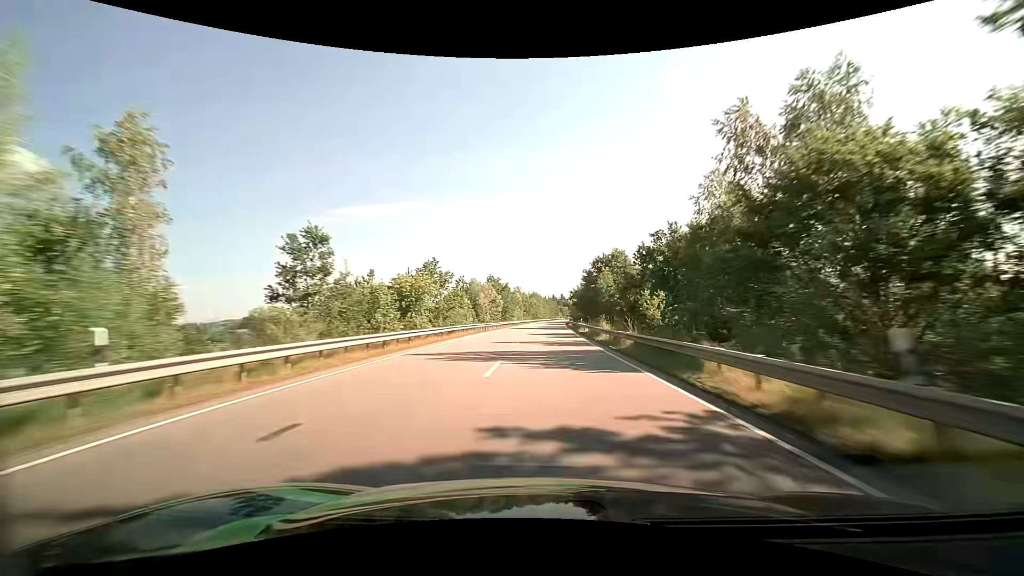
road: primary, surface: asphalt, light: Day
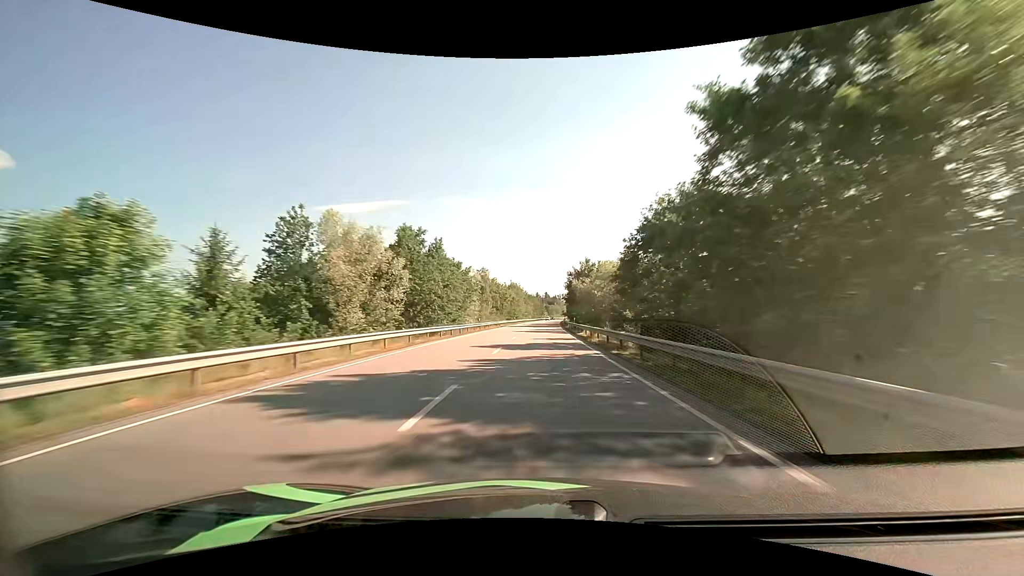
(+1.1, +53.3) m; +2°
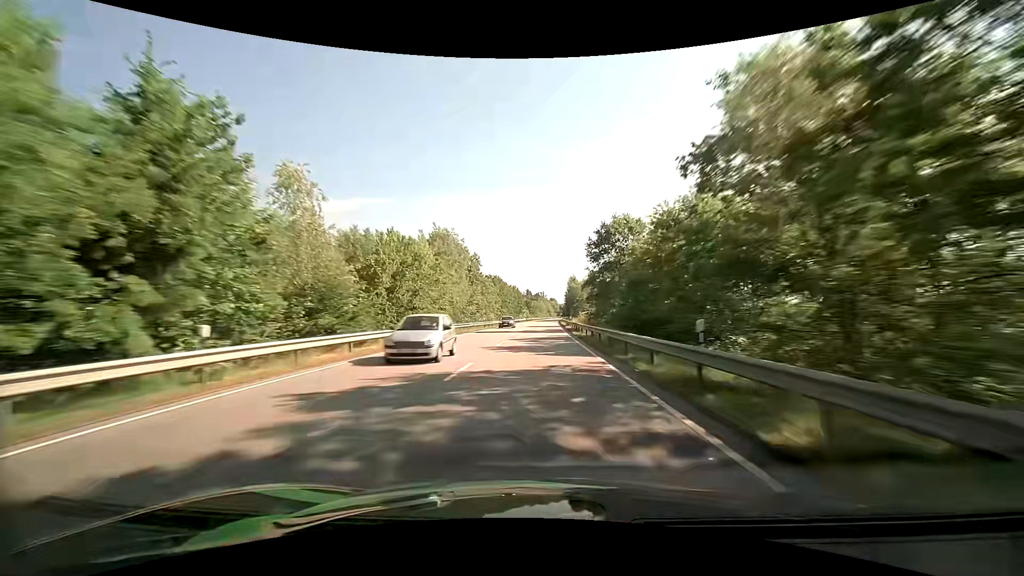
(+1.8, +91.6) m; +2°
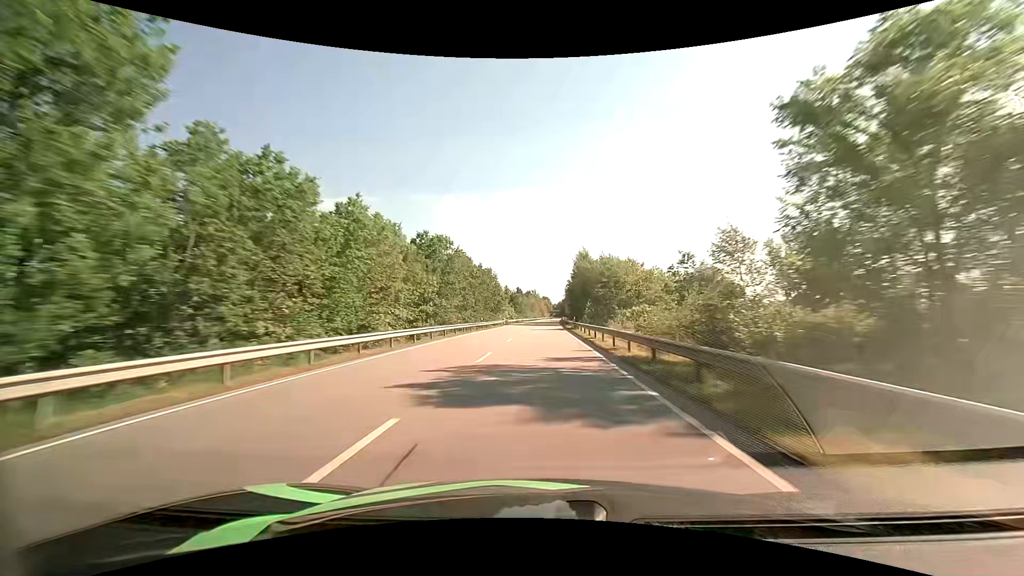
(+0.4, +55.7) m; +1°
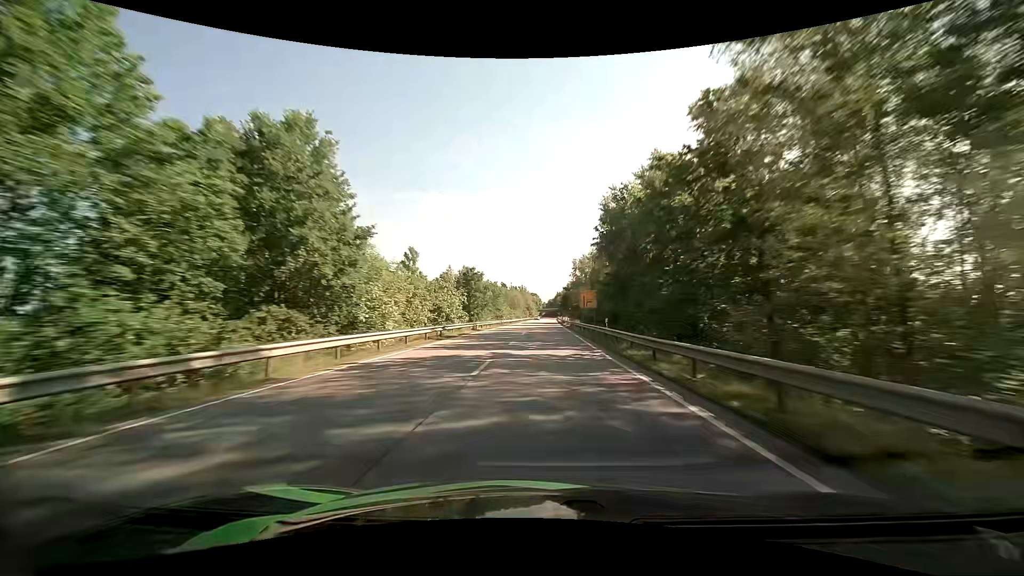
(+0.9, +75.0) m; +1°
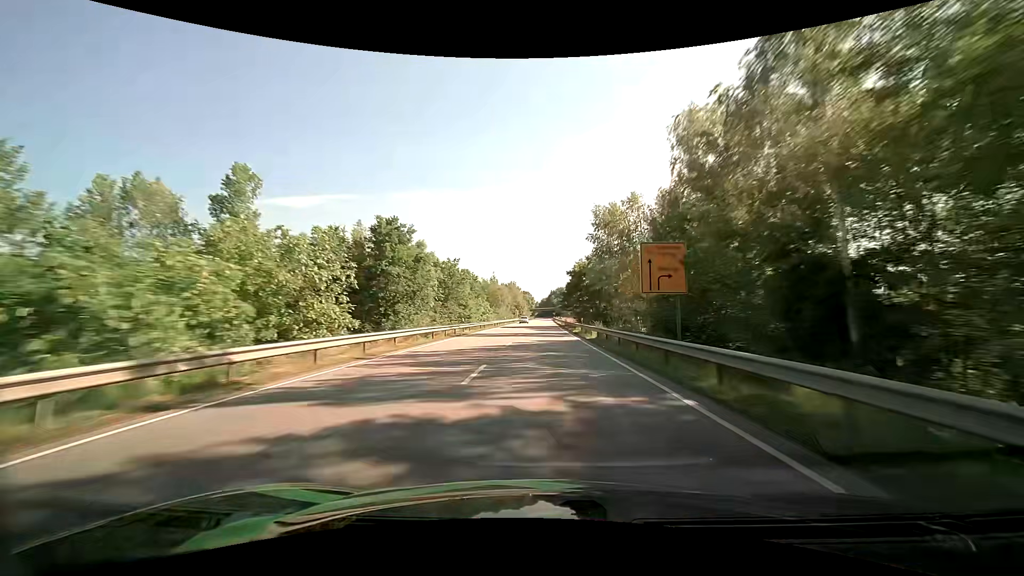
(+0.2, +37.7) m; +1°
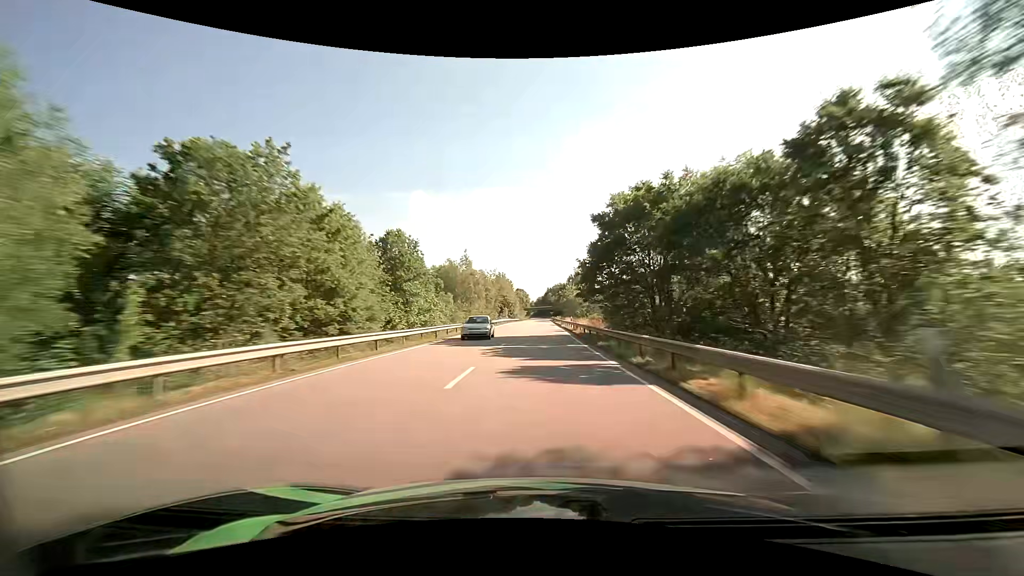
(+0.2, +37.8) m; 0°
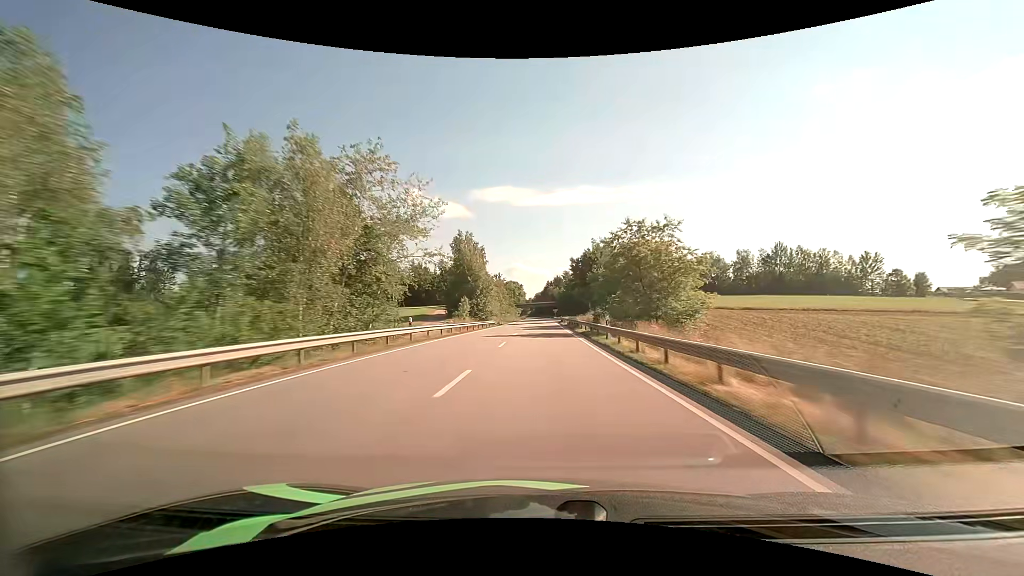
(+0.1, +74.8) m; 0°
(0, +10) (0, +20) (0, +30) (0, +40) (0, +50) (0, +60) (0, +70) (0, +80) (0, +90) (+1, +100) m
